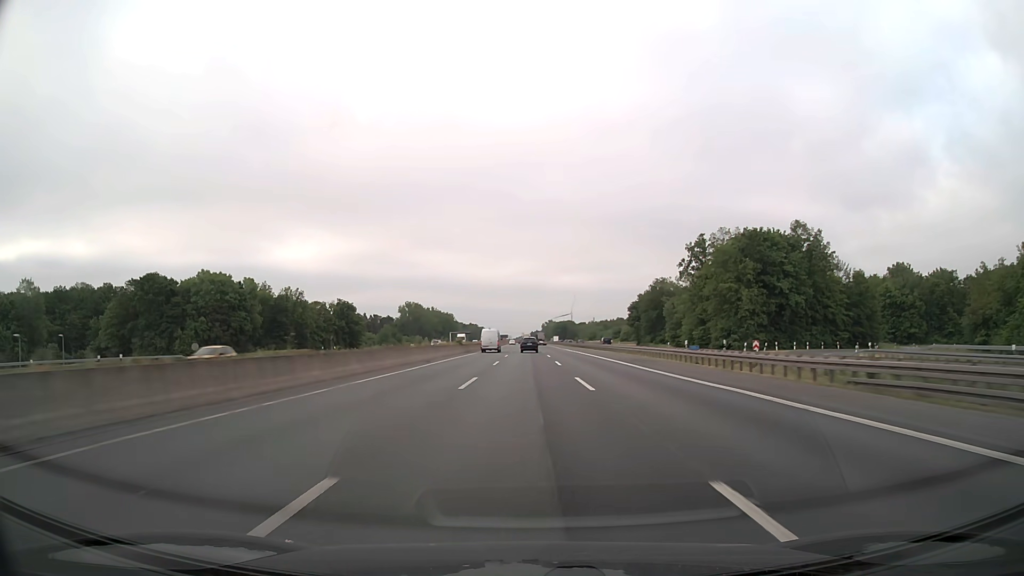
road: motorway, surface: asphalt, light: Day
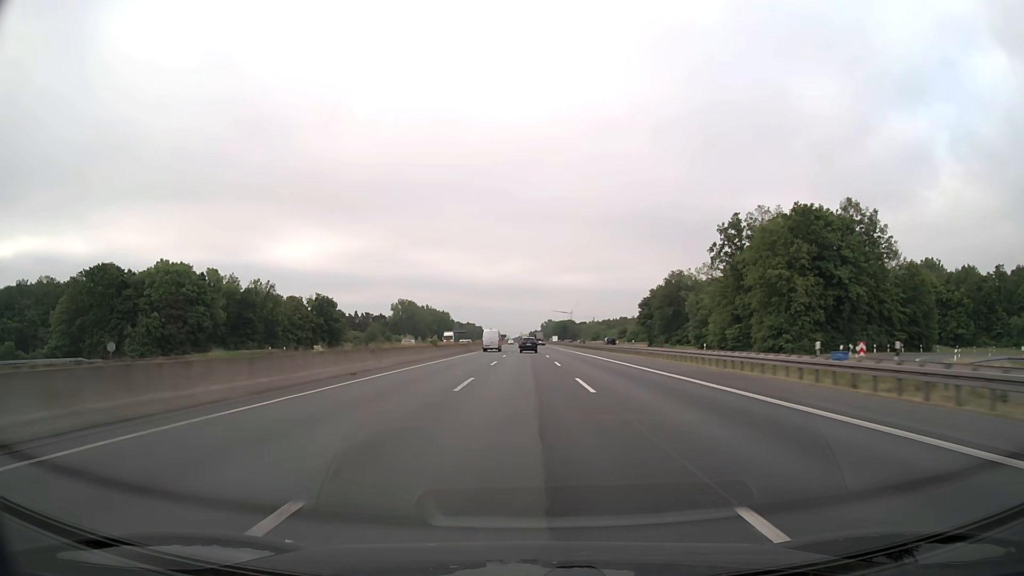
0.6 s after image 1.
(0.0, +19.1) m; 0°
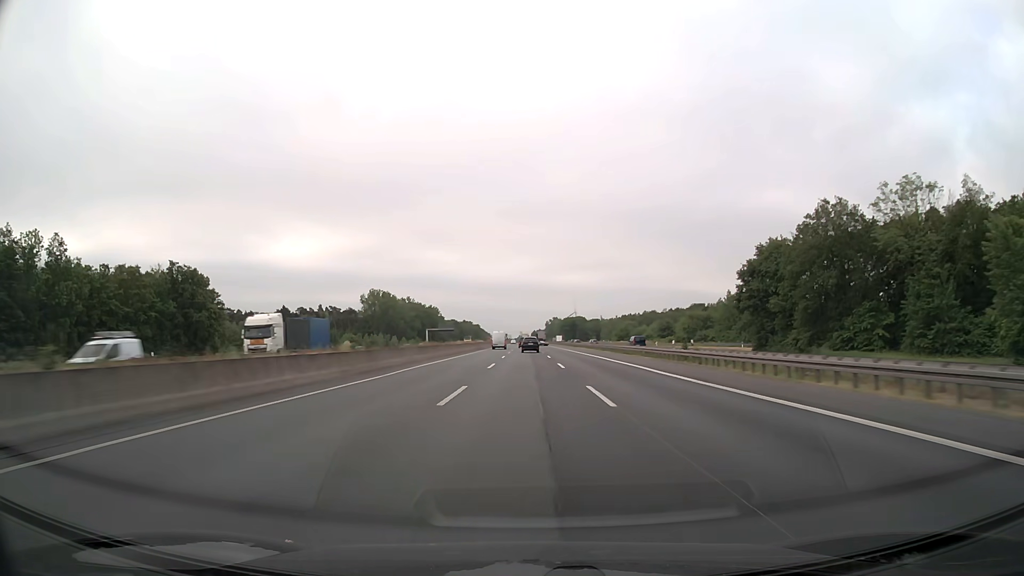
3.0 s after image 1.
(-0.1, +76.3) m; 0°
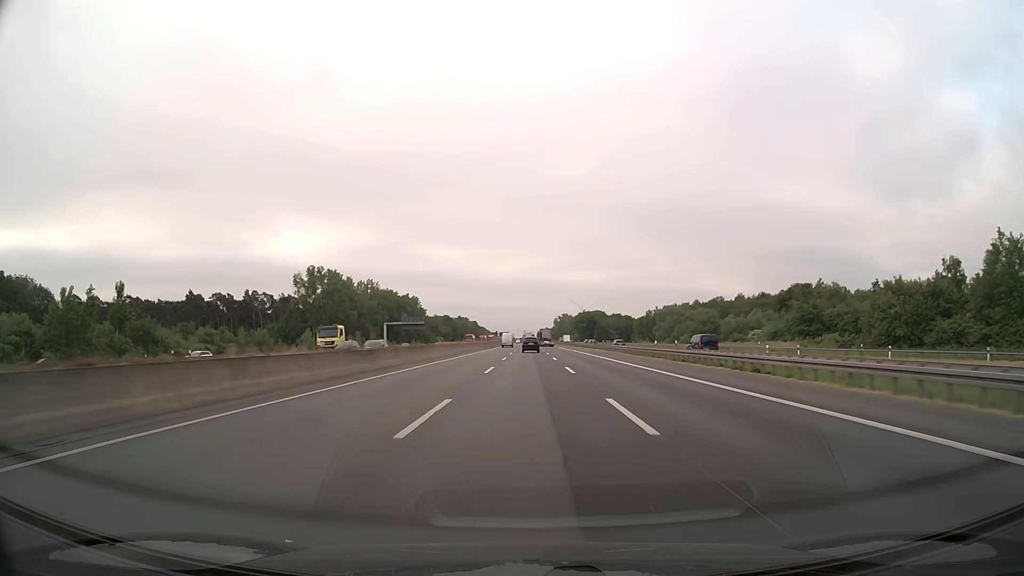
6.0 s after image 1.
(-0.4, +95.3) m; 0°
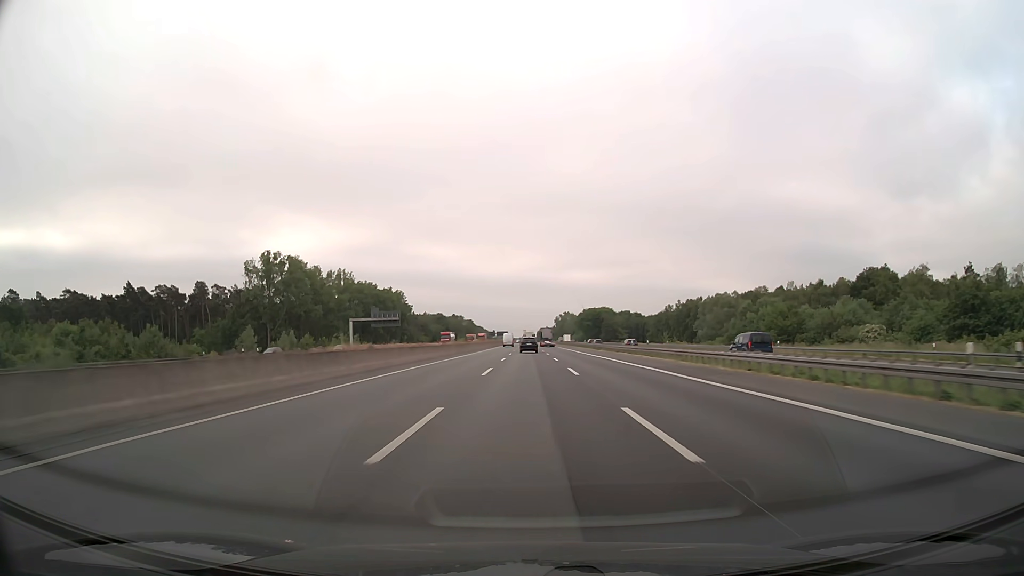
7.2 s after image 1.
(0.0, +38.1) m; 0°
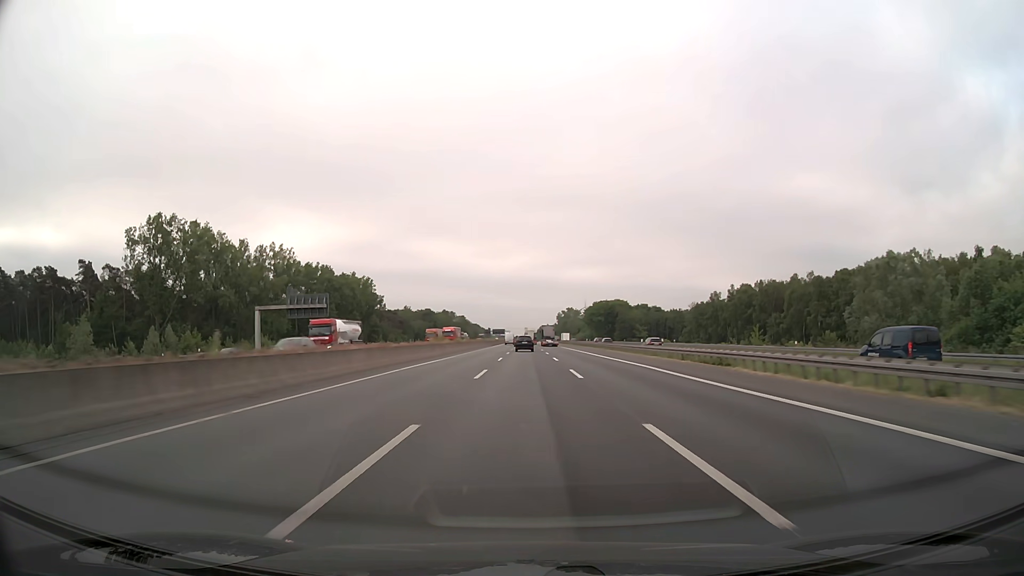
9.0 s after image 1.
(0.0, +57.2) m; 0°
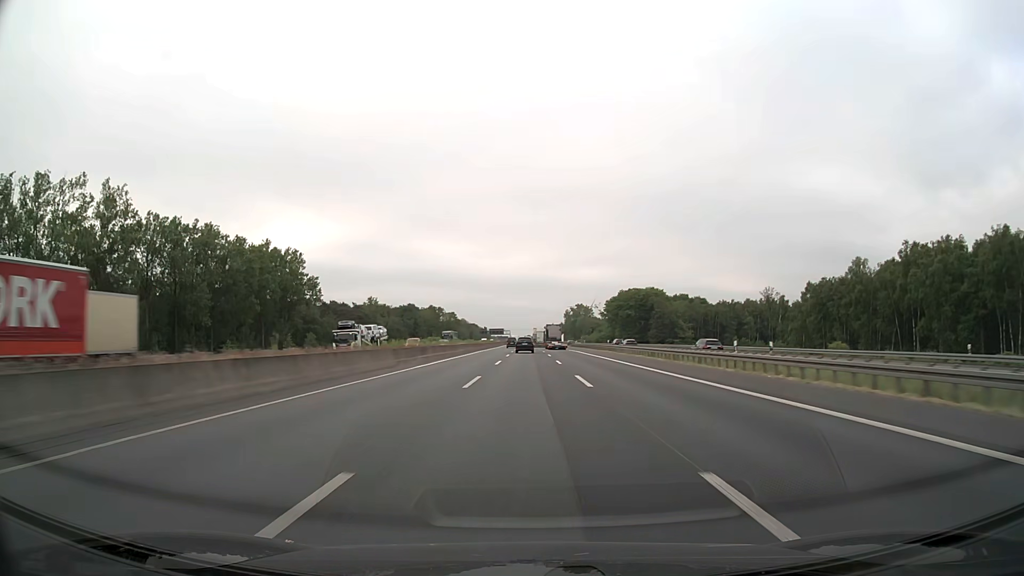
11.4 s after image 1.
(-0.1, +76.3) m; 0°
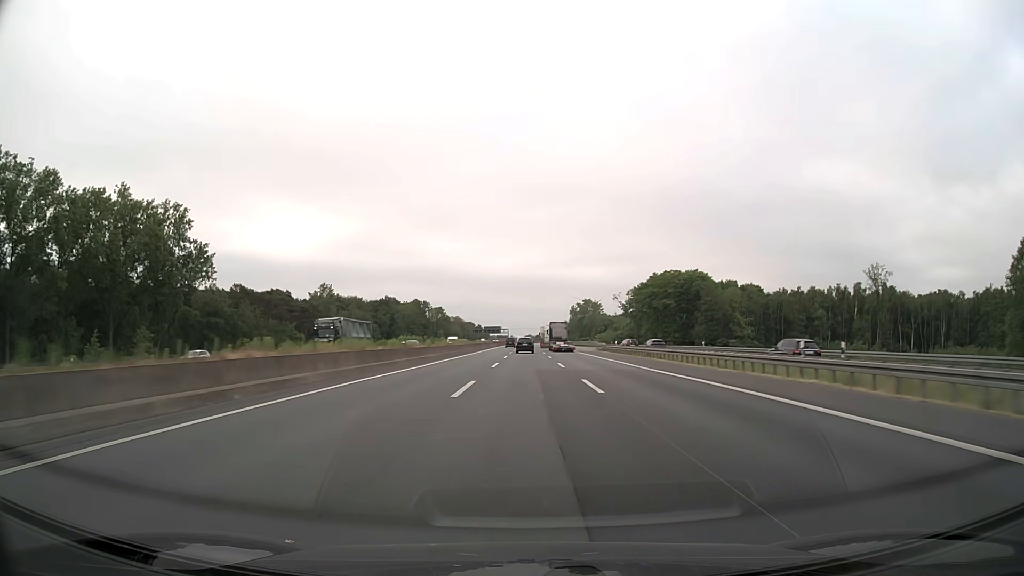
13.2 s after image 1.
(0.0, +57.2) m; 0°
(0, +10) (0, +20) (0, +30) (0, +40) (0, +50) (0, +60) (0, +70) (0, +80) (0, +90) (0, +100) m
